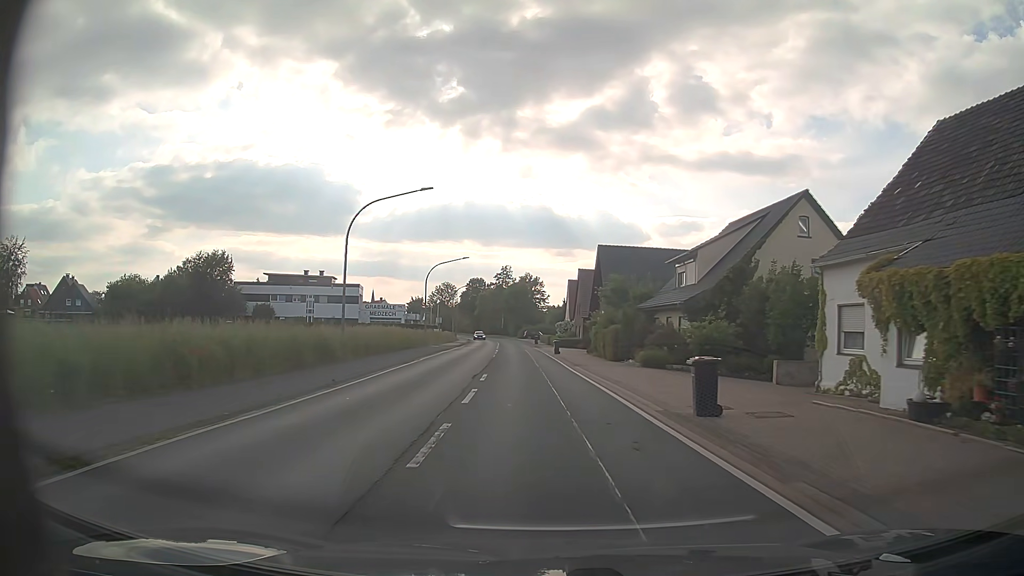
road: primary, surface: asphalt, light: Day
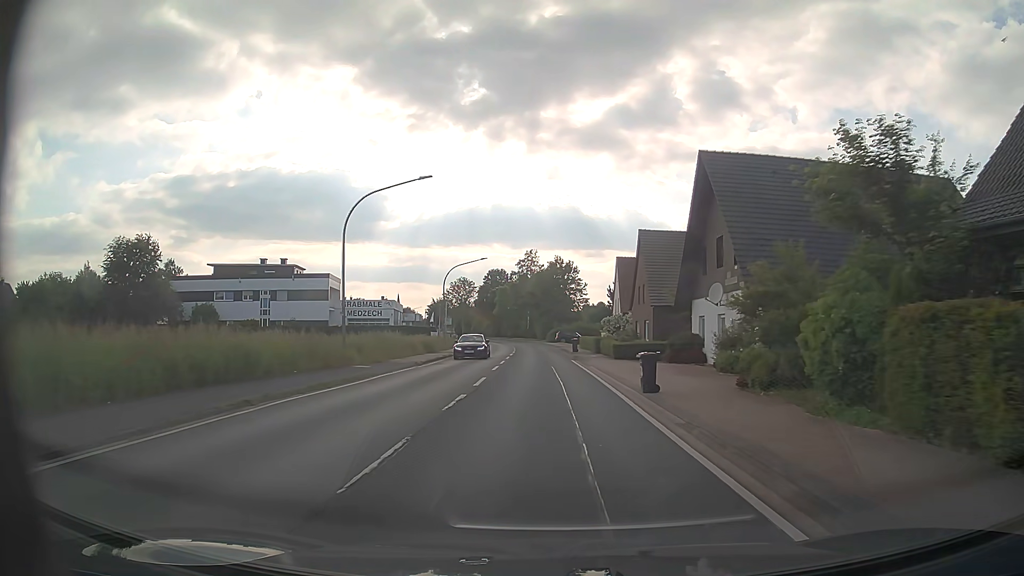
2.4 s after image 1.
(-0.6, +31.8) m; -2°
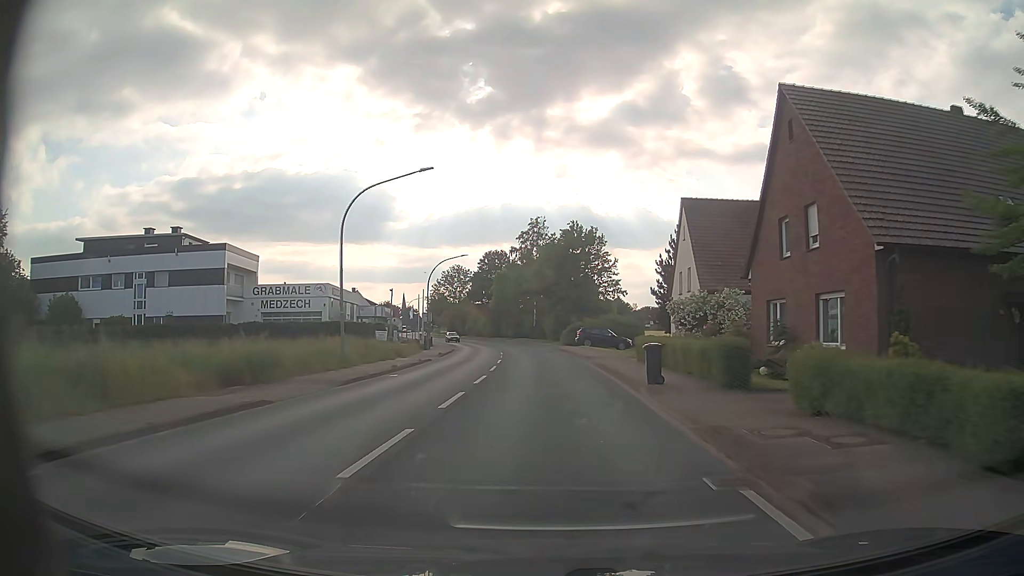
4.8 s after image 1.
(-0.3, +31.8) m; -1°
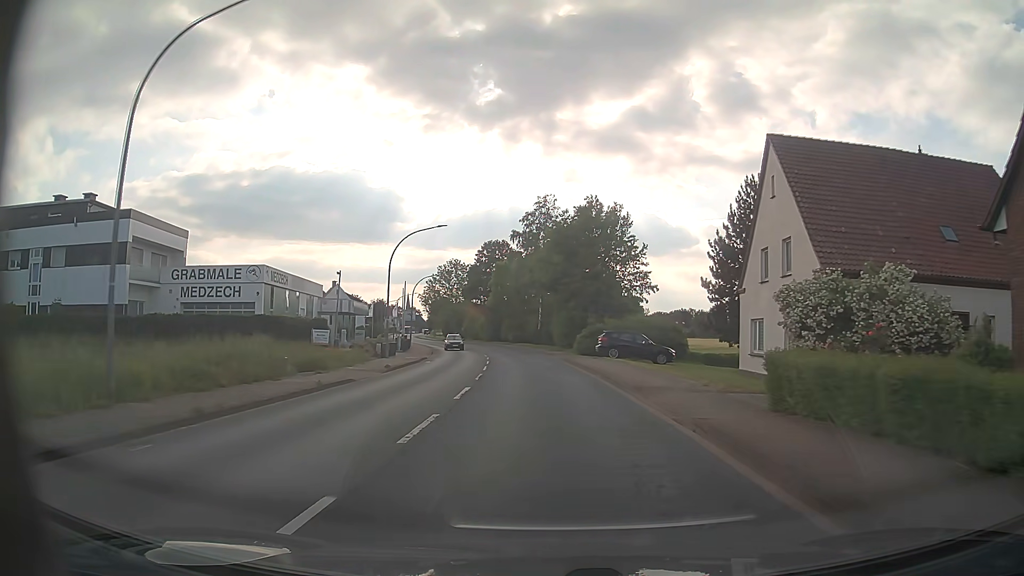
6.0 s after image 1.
(-0.2, +15.8) m; -1°
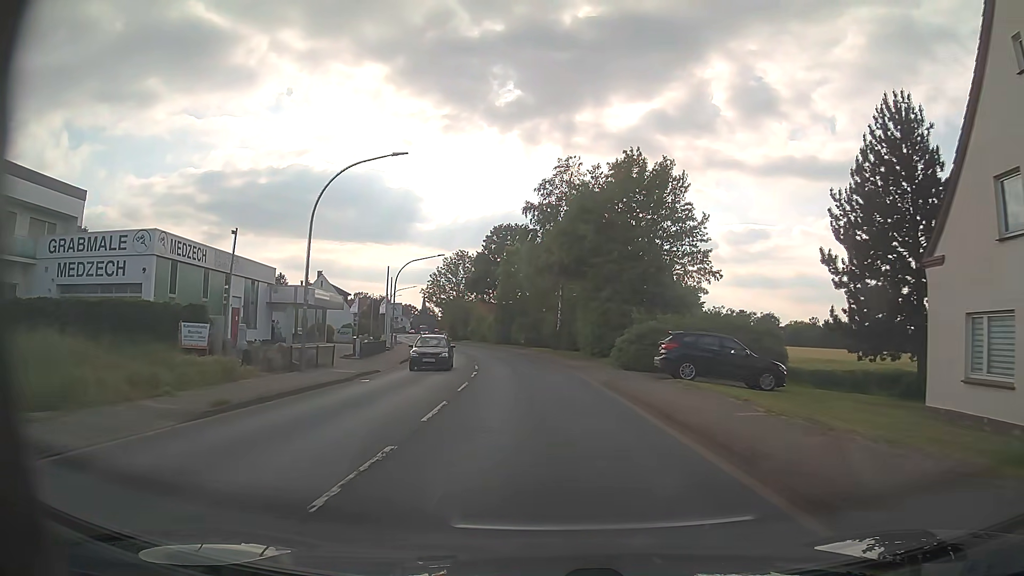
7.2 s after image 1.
(-0.1, +15.8) m; -2°
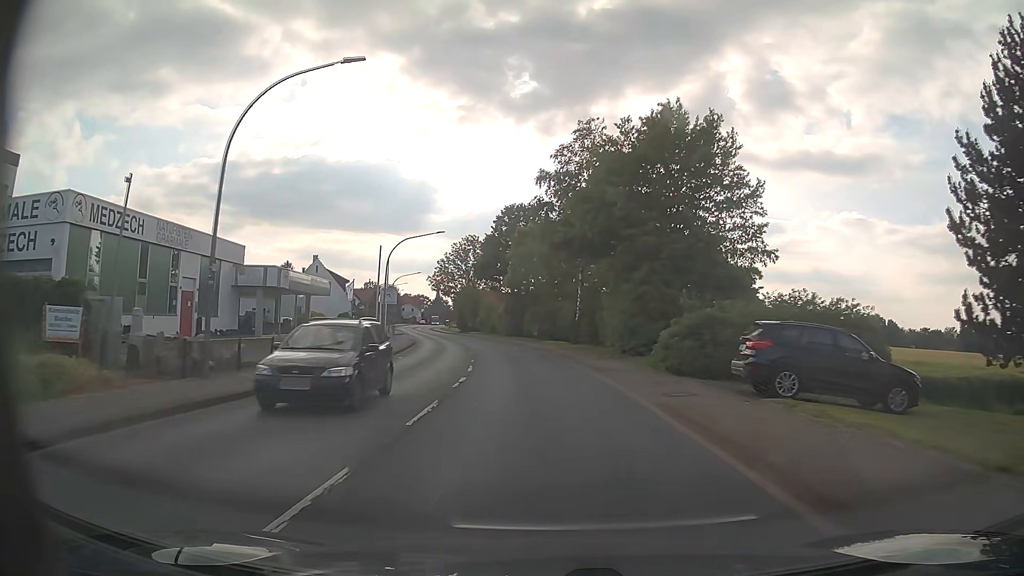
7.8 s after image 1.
(0.0, +7.9) m; -1°
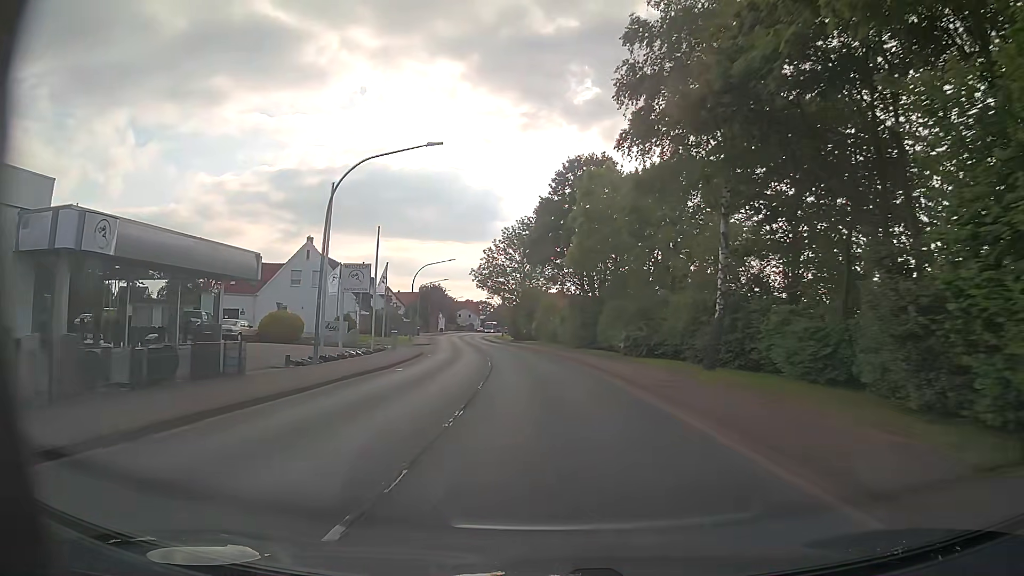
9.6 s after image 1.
(-0.9, +23.7) m; -5°
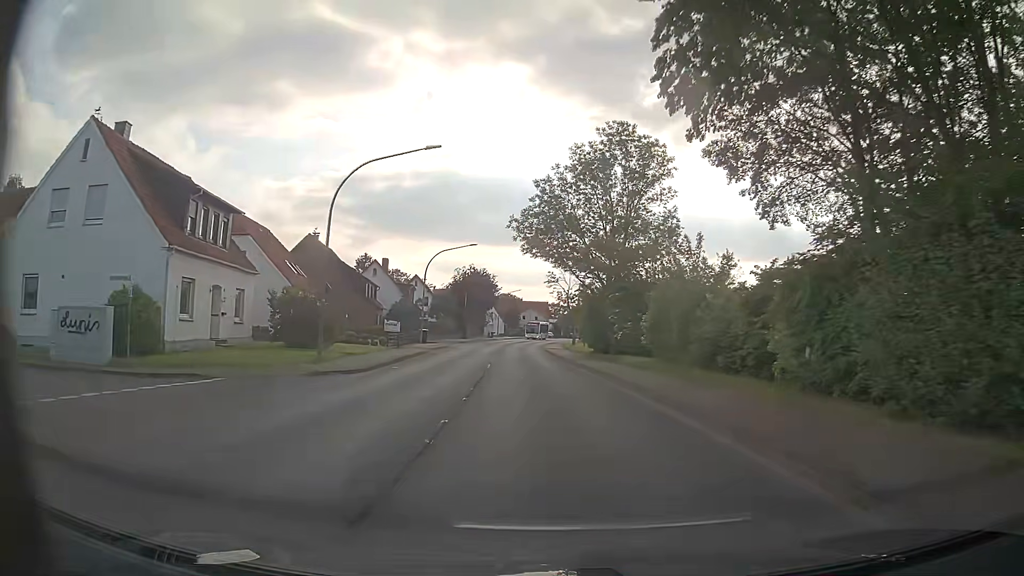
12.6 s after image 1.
(-2.4, +39.4) m; -7°
(0, +10) (0, +20) (-1, +30) (-1, +40) (-2, +50) (-2, +60) (-2, +70) (-2, +80) (-2, +90) (-1, +100) m
